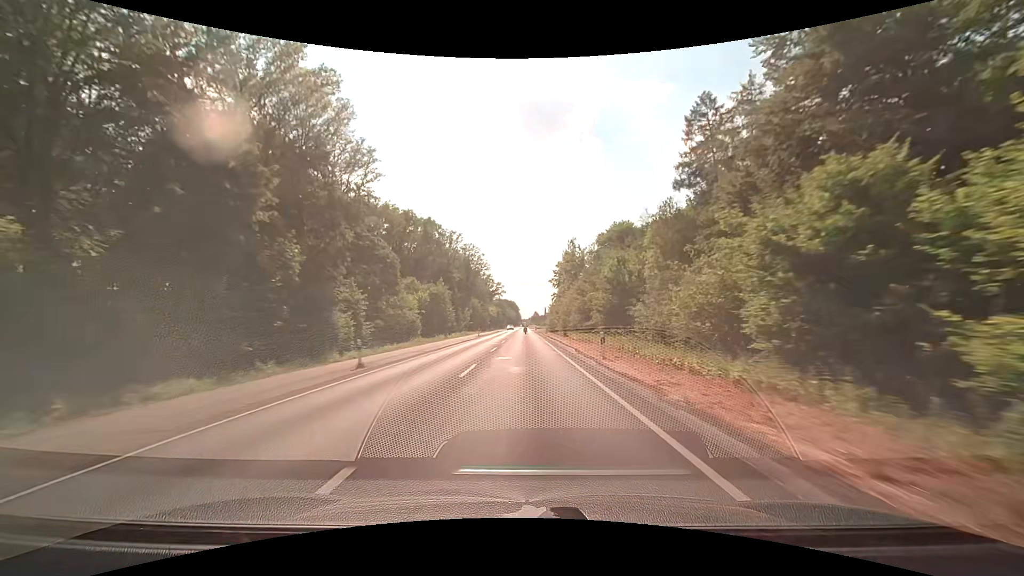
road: secondary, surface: asphalt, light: Day
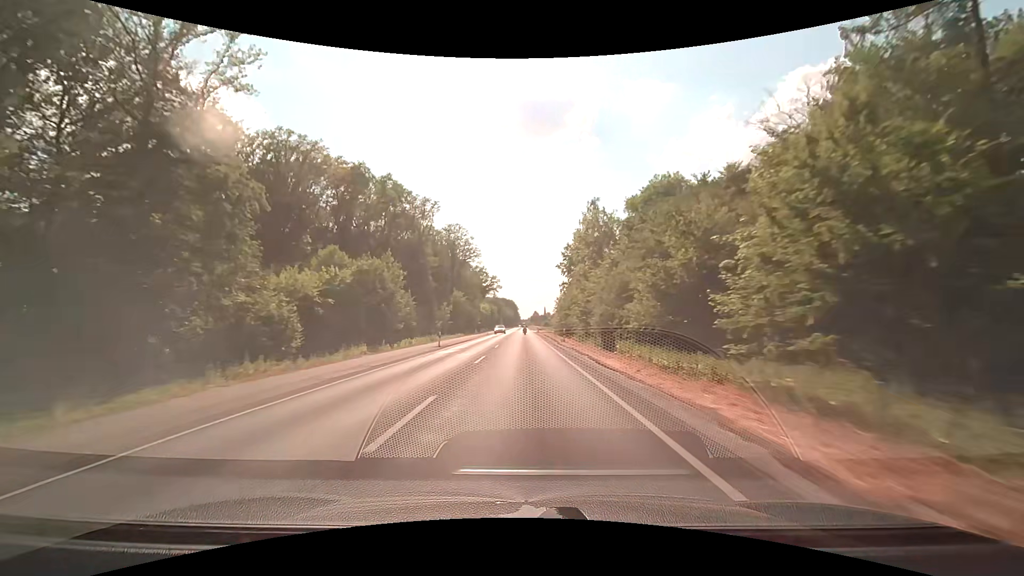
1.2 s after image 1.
(+0.1, +31.5) m; 0°
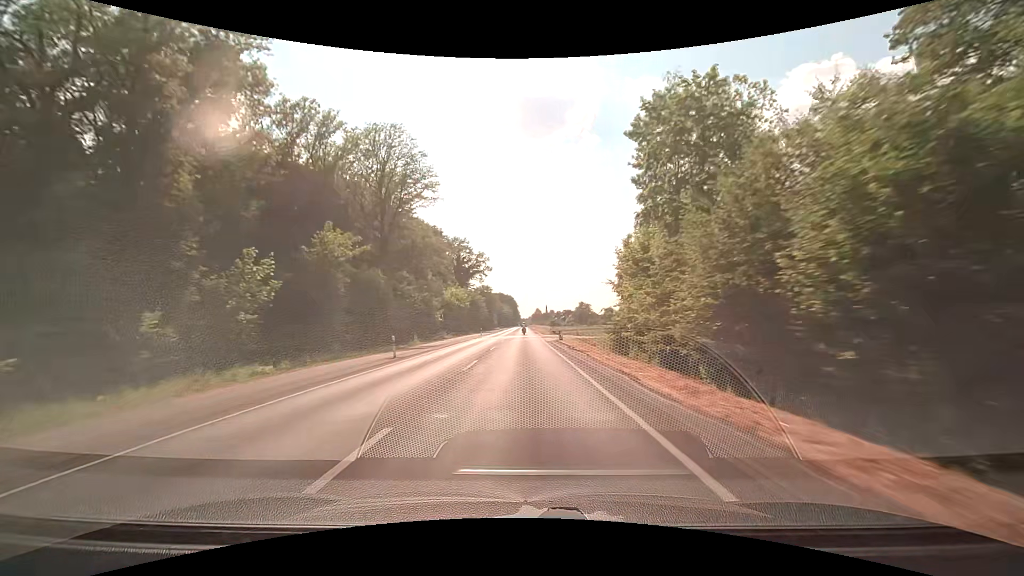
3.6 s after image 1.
(-0.2, +63.1) m; 0°
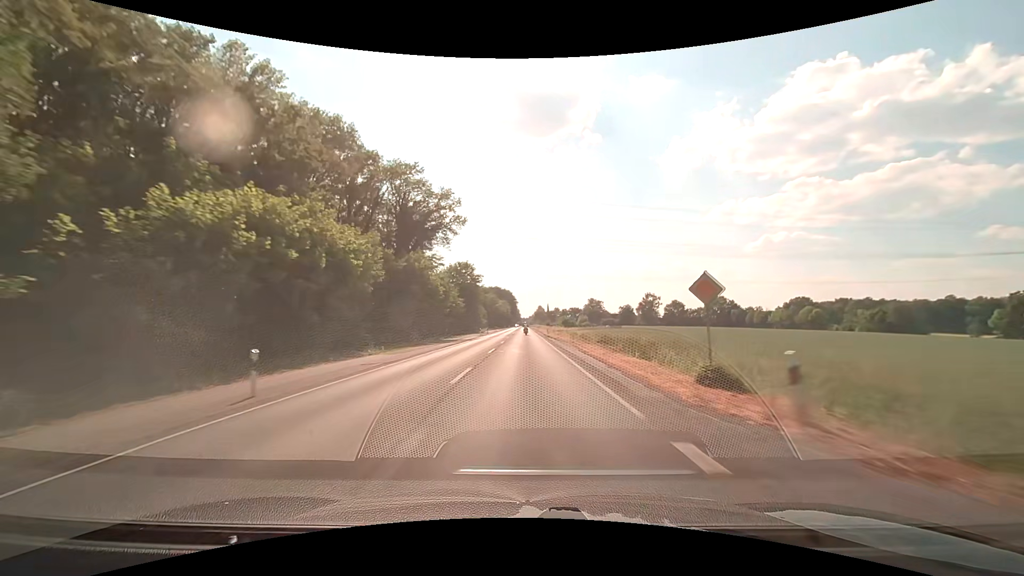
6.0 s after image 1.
(-0.3, +63.3) m; 0°
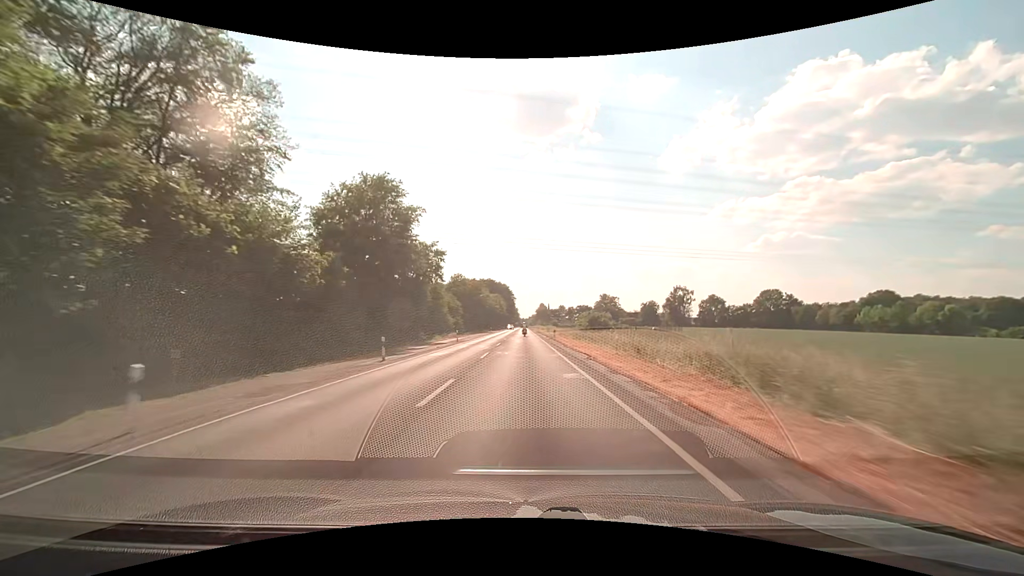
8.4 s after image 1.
(-0.2, +63.3) m; 0°
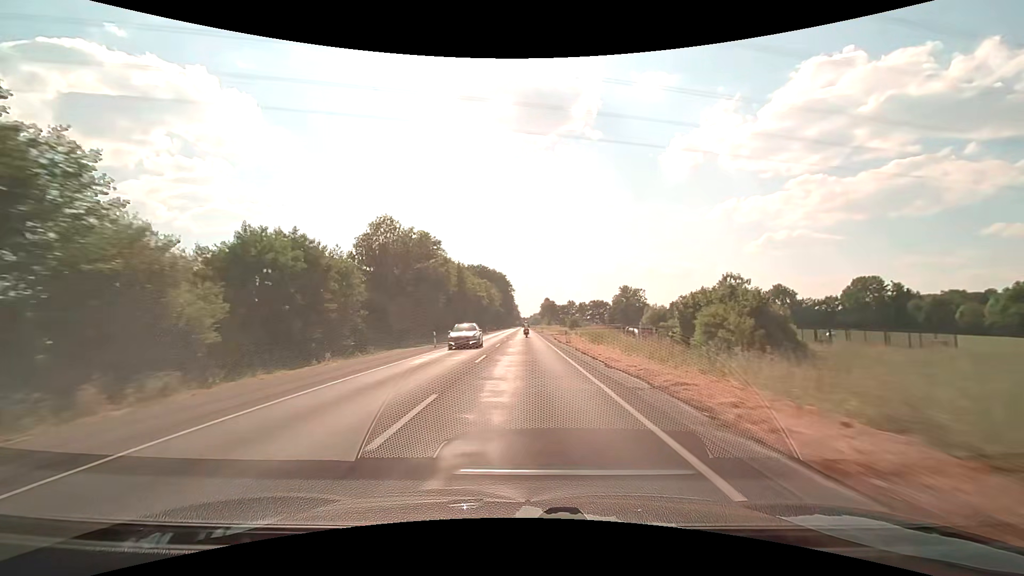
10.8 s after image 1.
(-0.1, +62.8) m; 0°
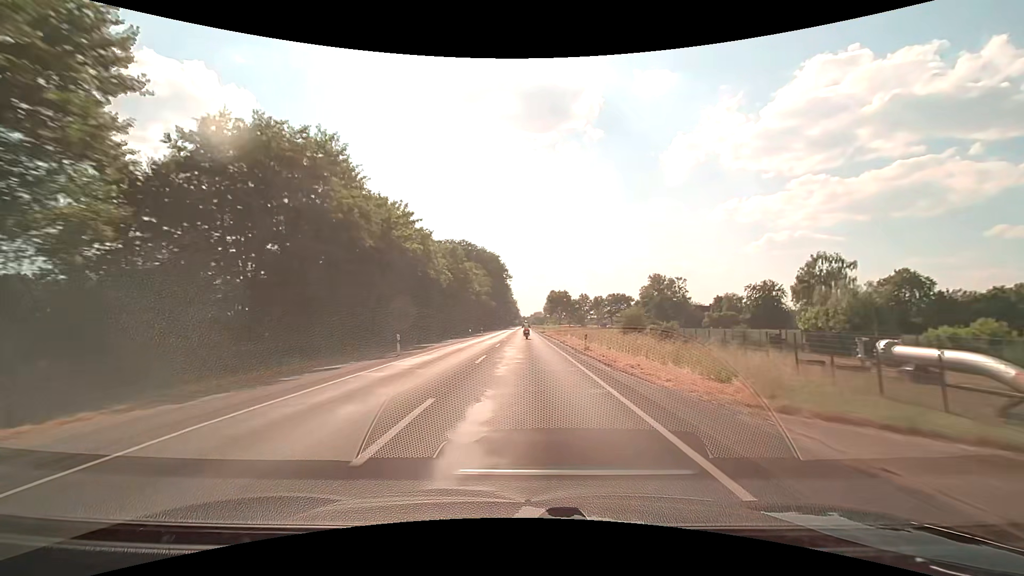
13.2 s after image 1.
(-0.1, +60.5) m; 0°
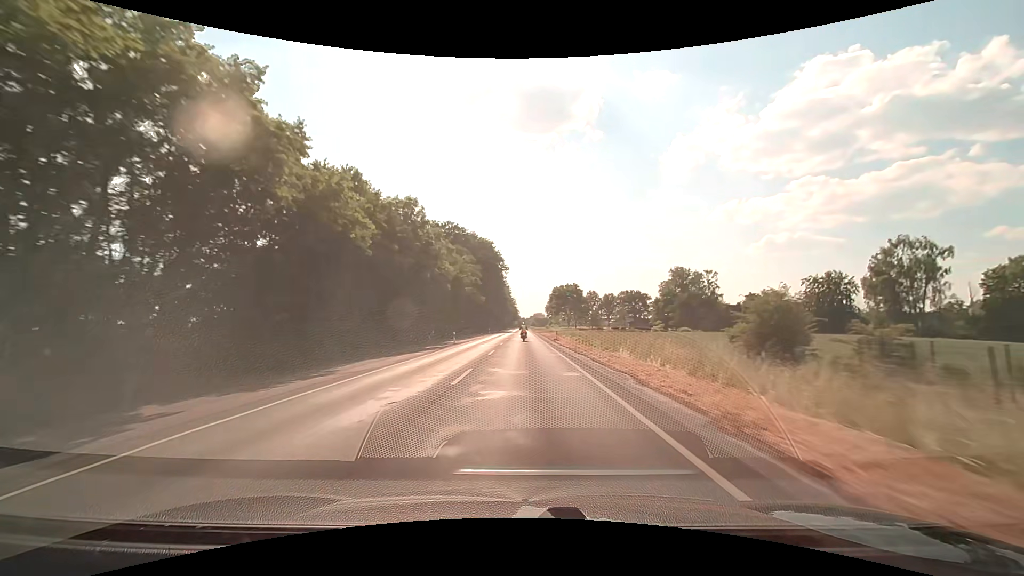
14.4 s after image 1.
(0.0, +29.5) m; 0°
(0, +10) (0, +20) (0, +30) (0, +40) (0, +50) (0, +60) (0, +70) (0, +80) (0, +90) (0, +100) m
